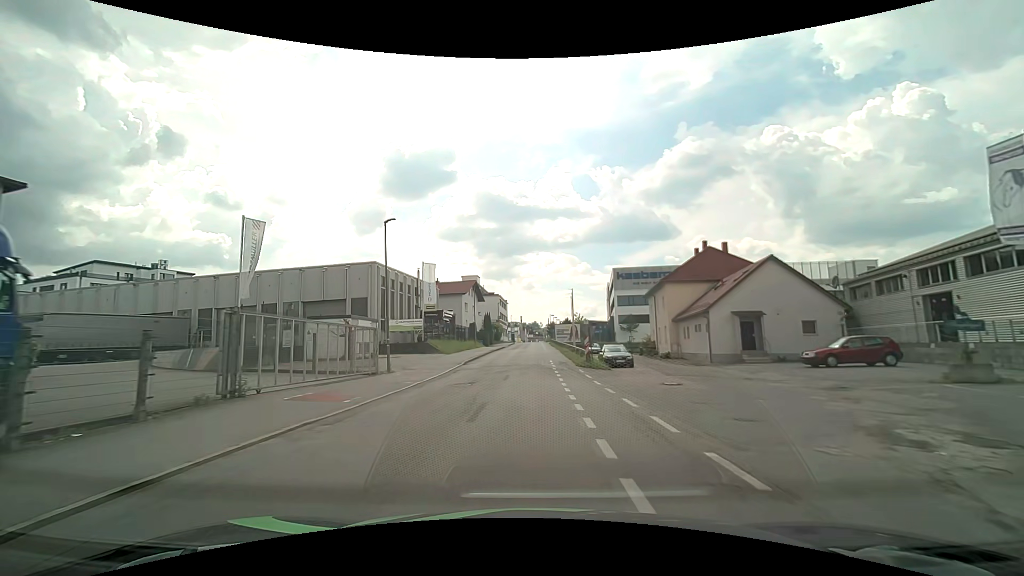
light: Day
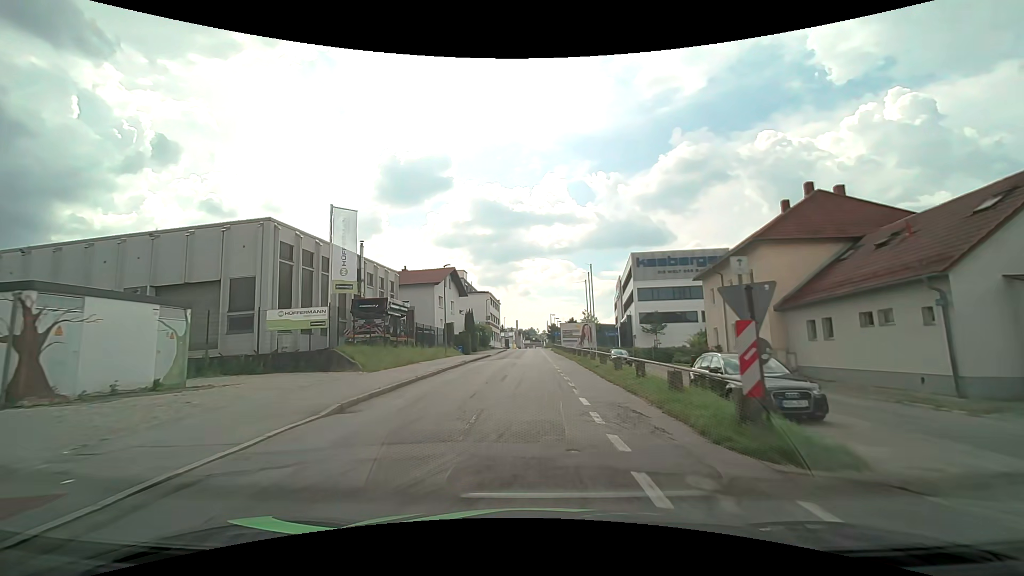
(0.0, +20.1) m; 0°
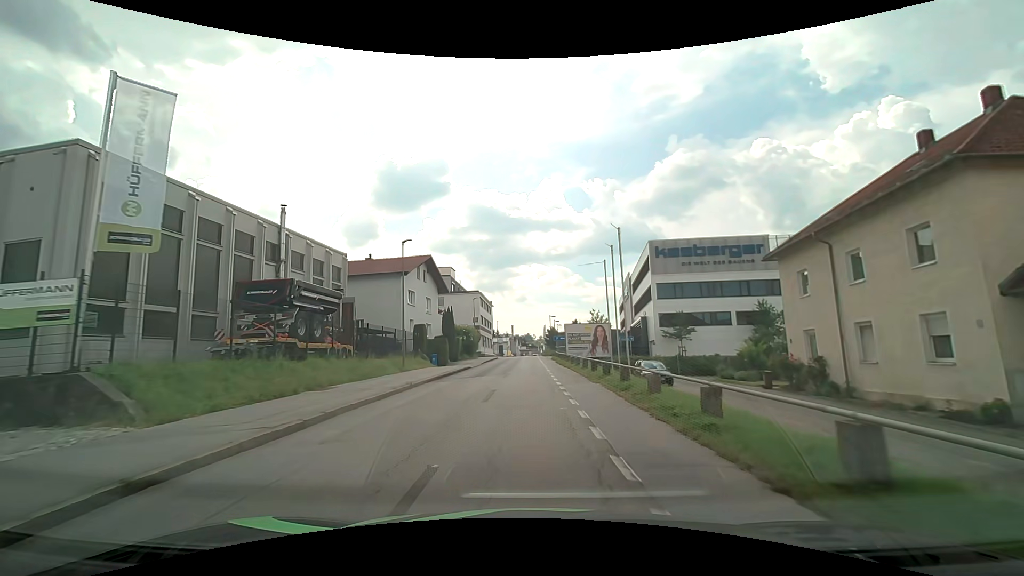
(+0.1, +13.1) m; 0°
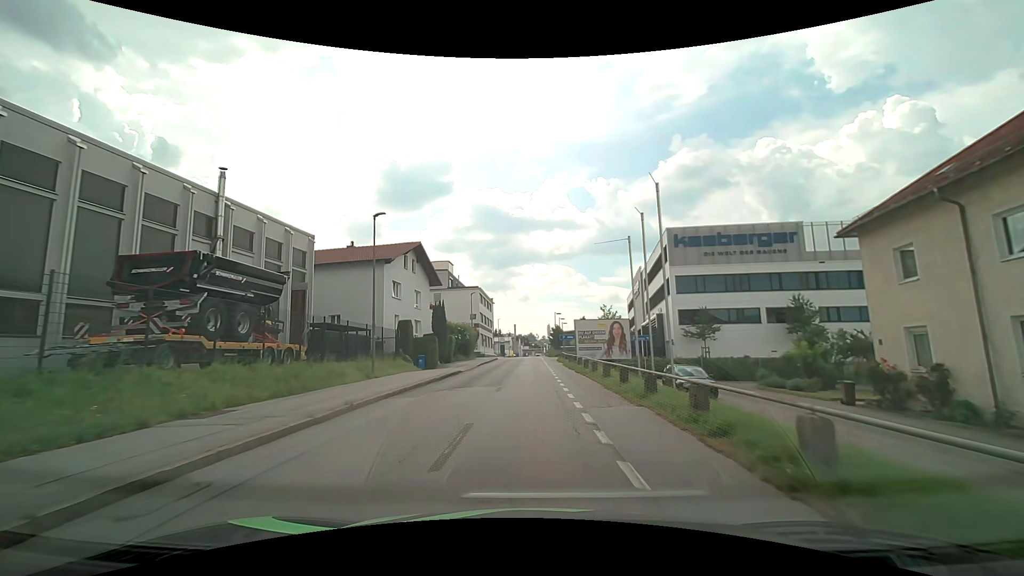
(0.0, +6.4) m; 0°
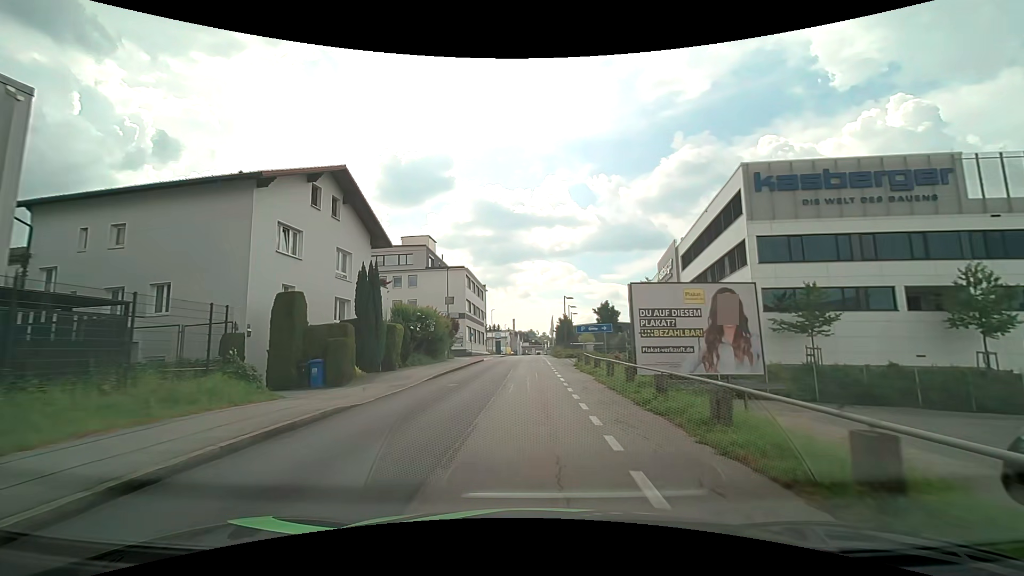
(0.0, +18.5) m; 0°
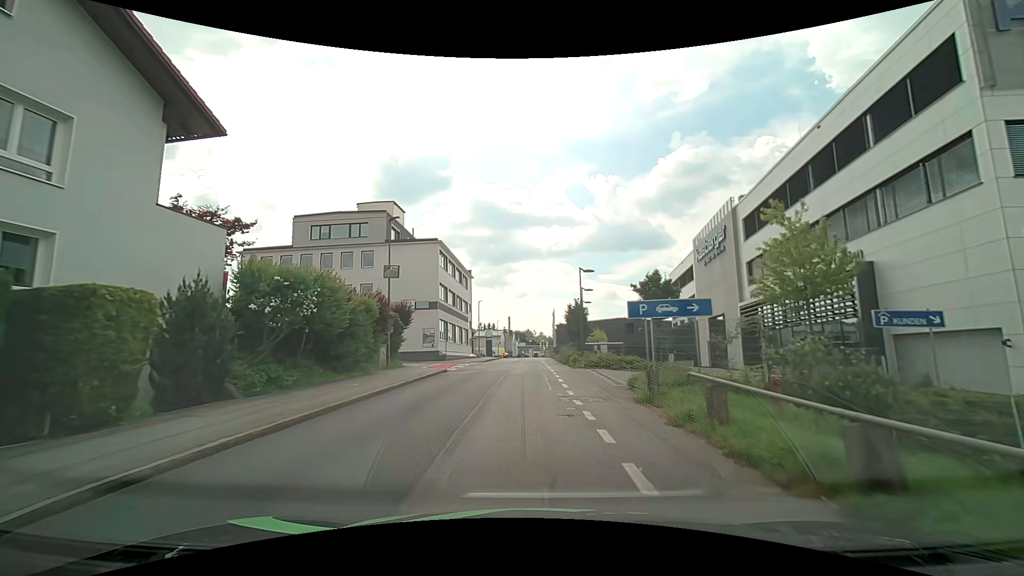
(+0.1, +17.9) m; 0°
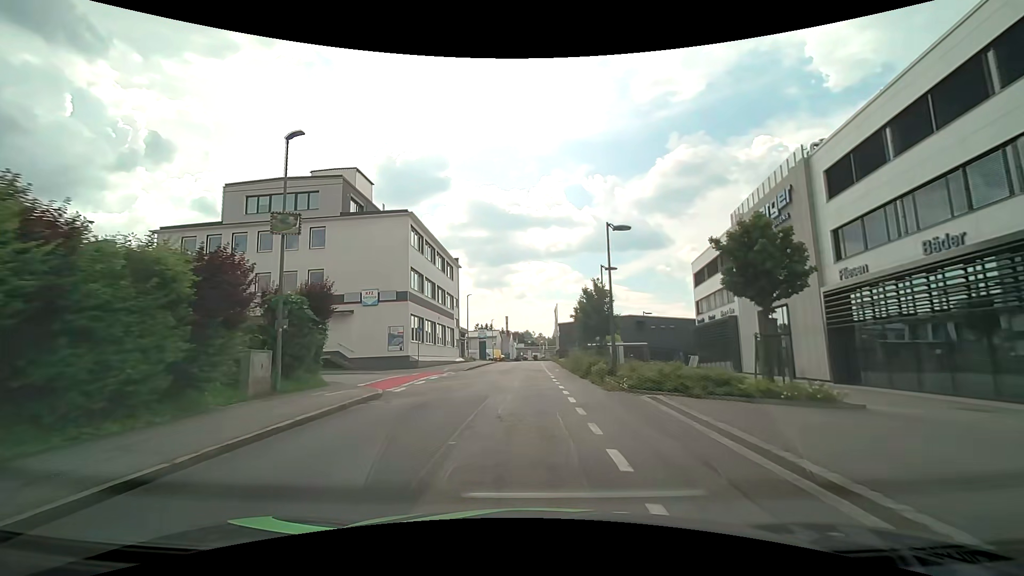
(+0.2, +11.6) m; +1°
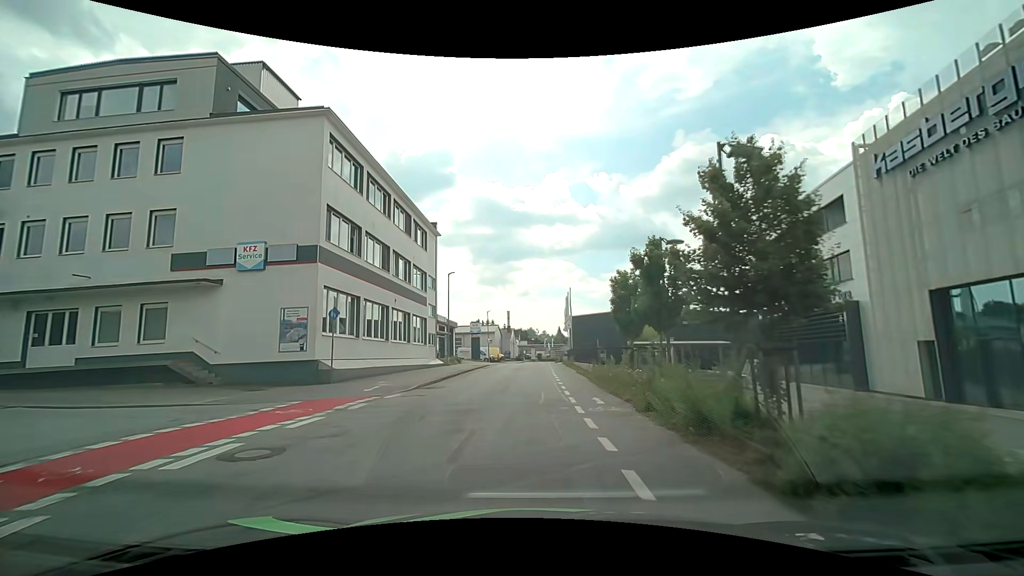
(-0.2, +16.8) m; -1°
(0, +10) (0, +20) (0, +30) (+1, +40) (+1, +50) (+1, +60) (+1, +70) (+1, +80) (+2, +90) (+2, +100) m
